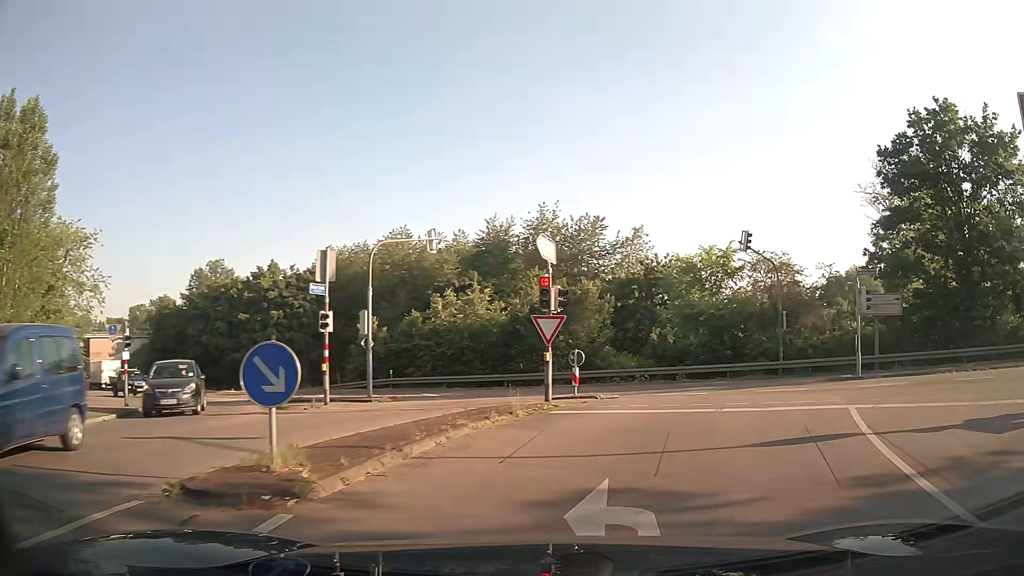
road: secondary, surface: asphalt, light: Day
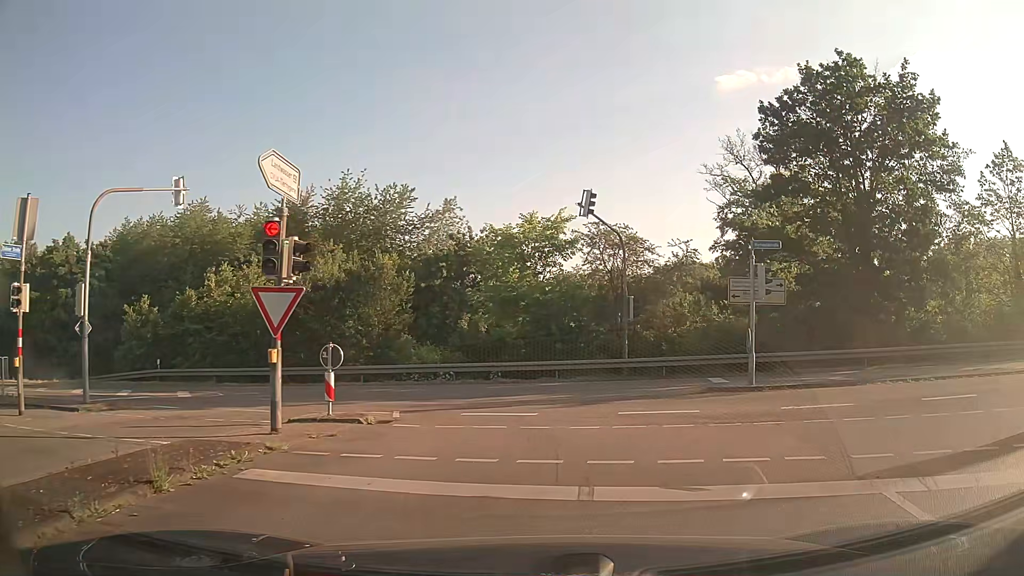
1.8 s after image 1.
(+0.9, +6.5) m; +17°
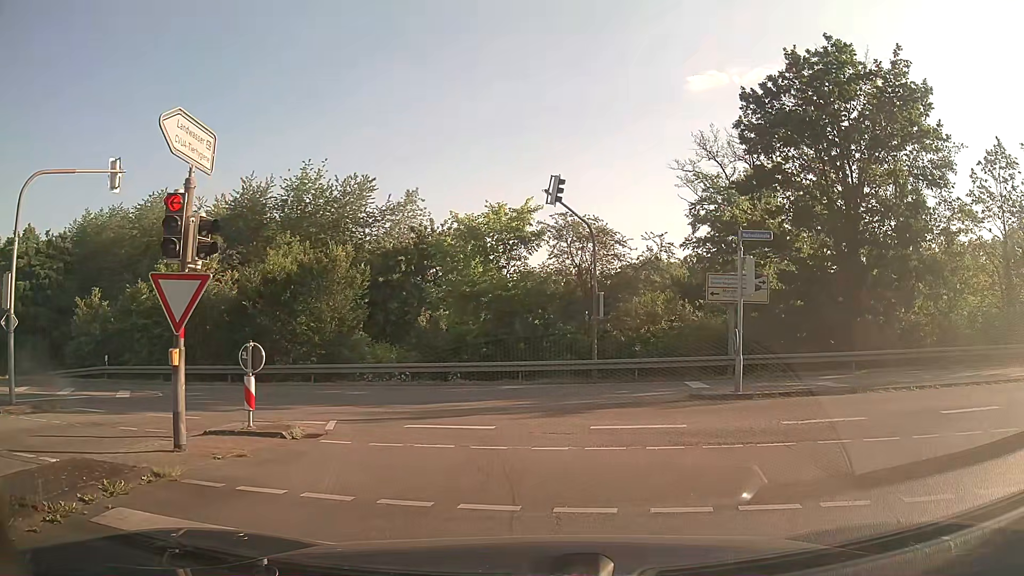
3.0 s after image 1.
(0.0, +1.7) m; +1°
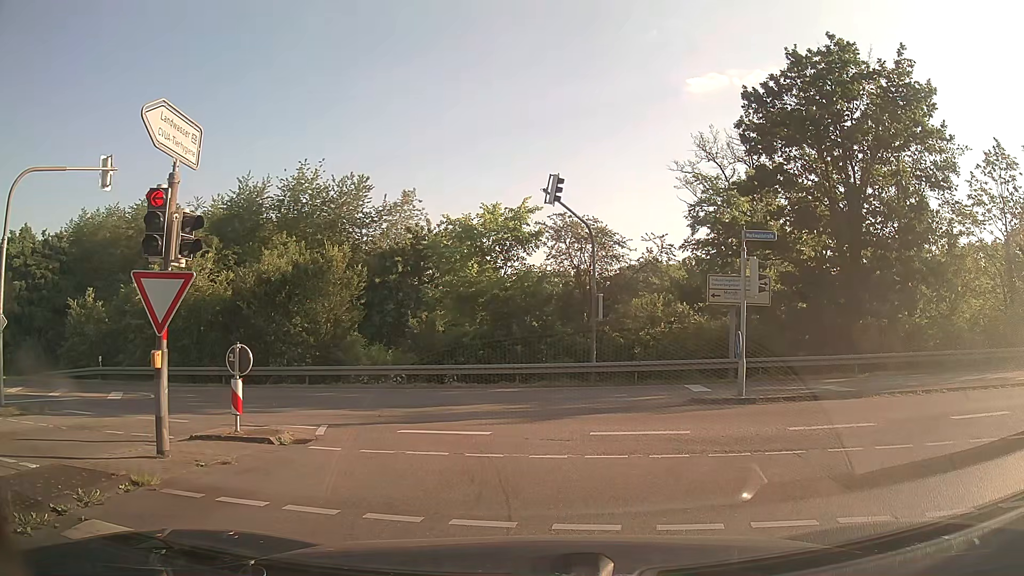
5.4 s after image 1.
(0.0, +0.4) m; 0°
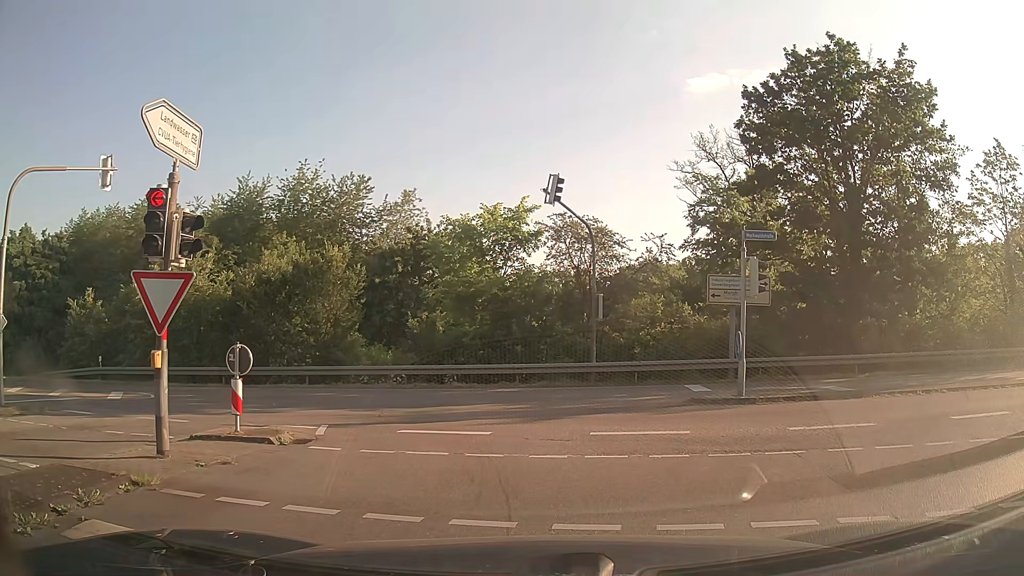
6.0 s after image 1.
(0.0, 0.0) m; 0°
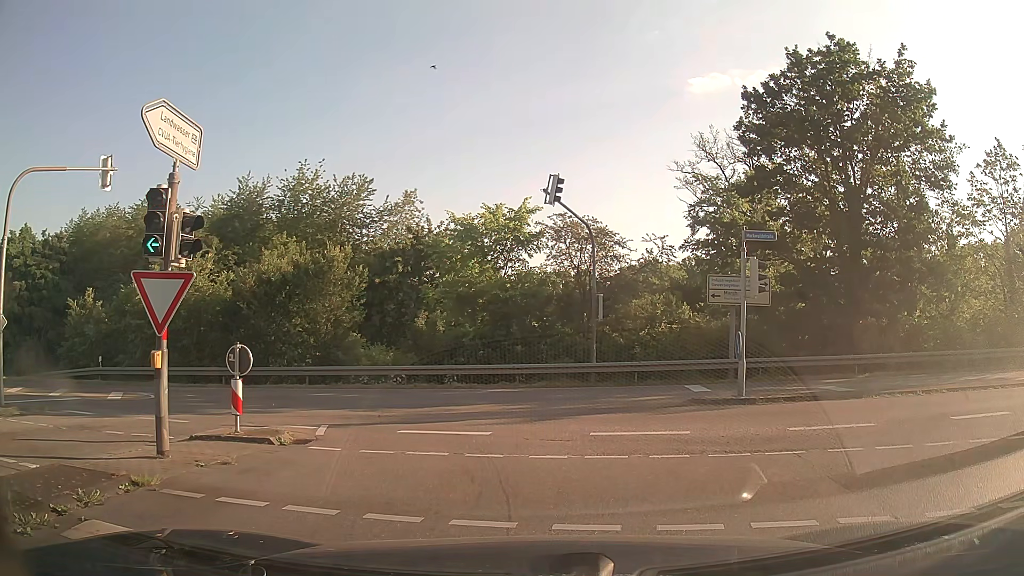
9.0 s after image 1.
(0.0, 0.0) m; 0°
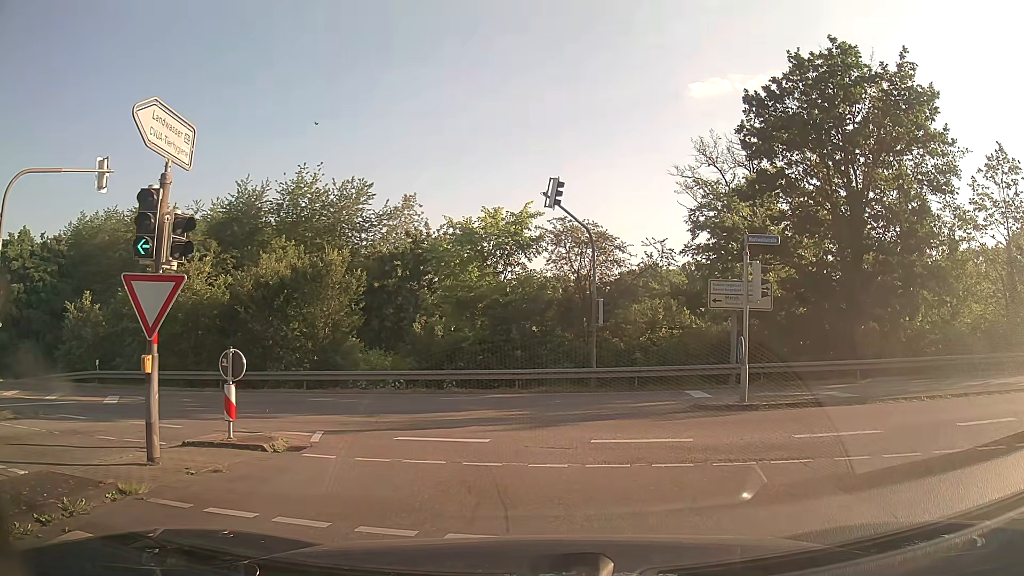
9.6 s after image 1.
(0.0, +0.3) m; 0°
